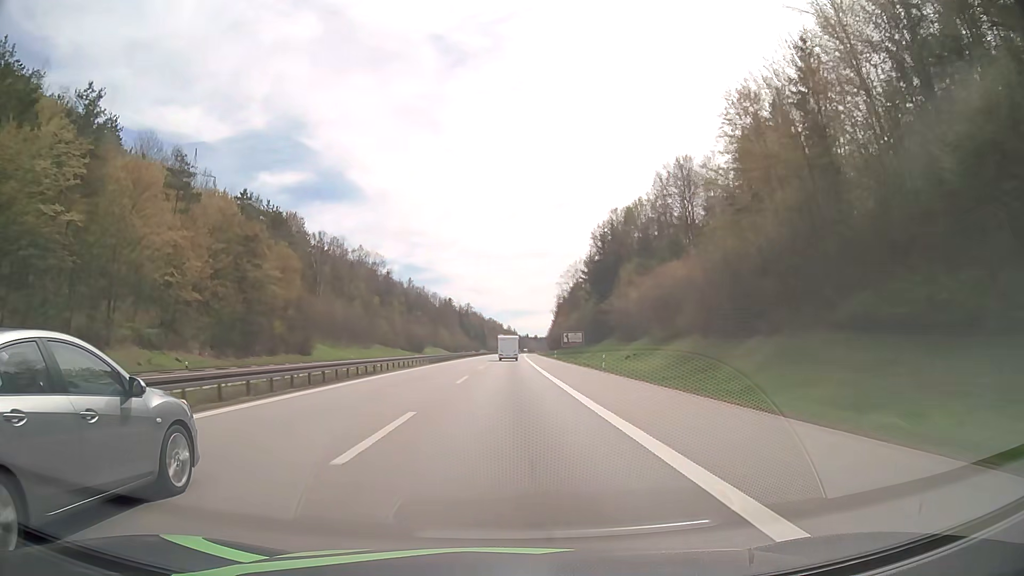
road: motorway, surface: asphalt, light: Day
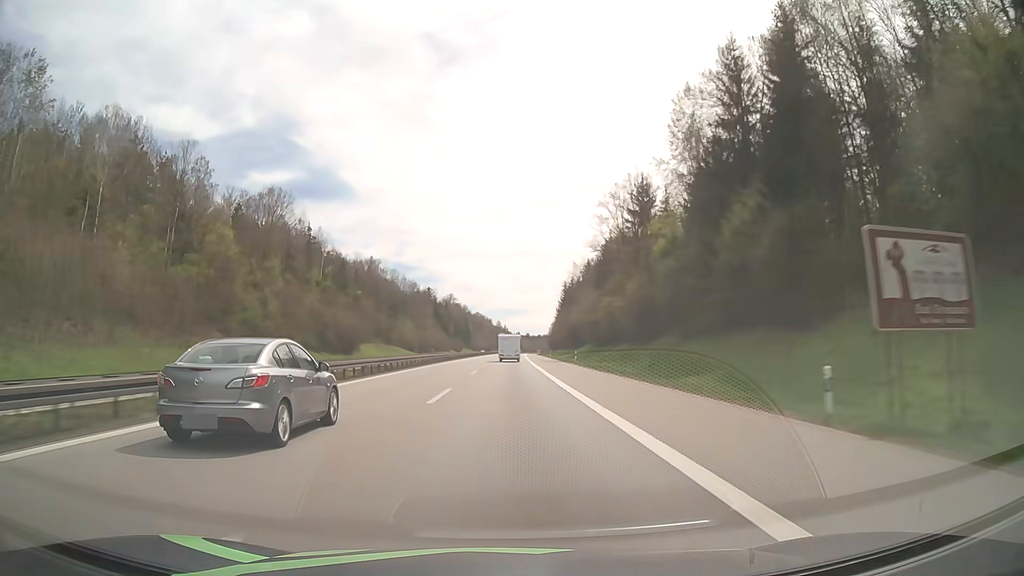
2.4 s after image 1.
(+0.5, +81.2) m; +1°
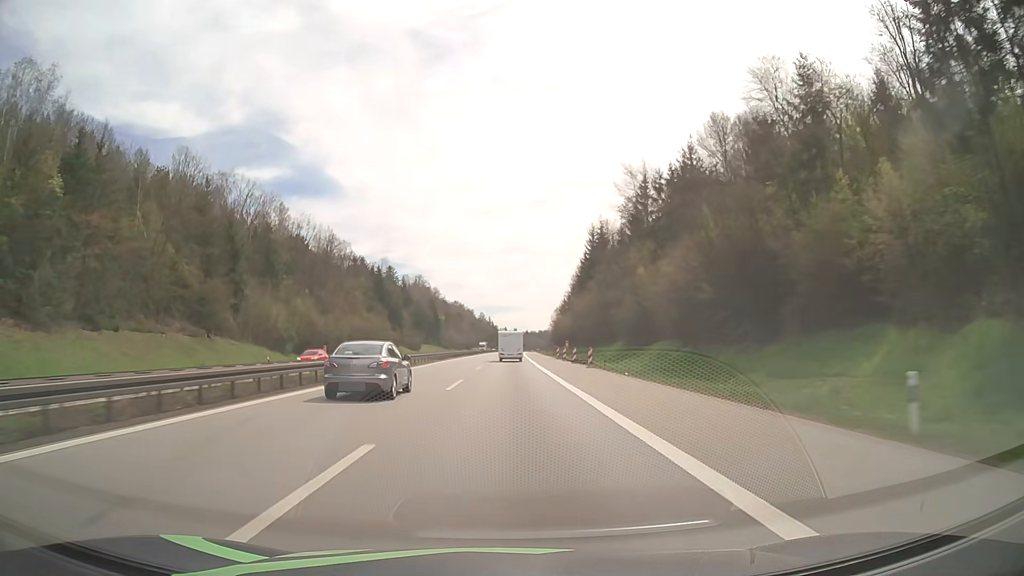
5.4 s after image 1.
(+1.0, +102.4) m; +1°
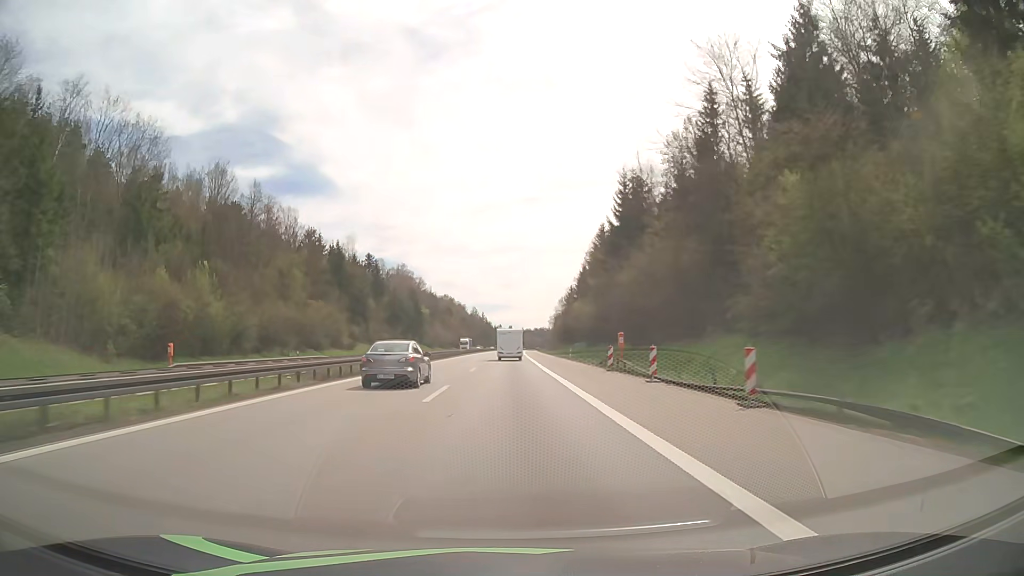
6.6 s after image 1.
(+0.2, +40.6) m; 0°
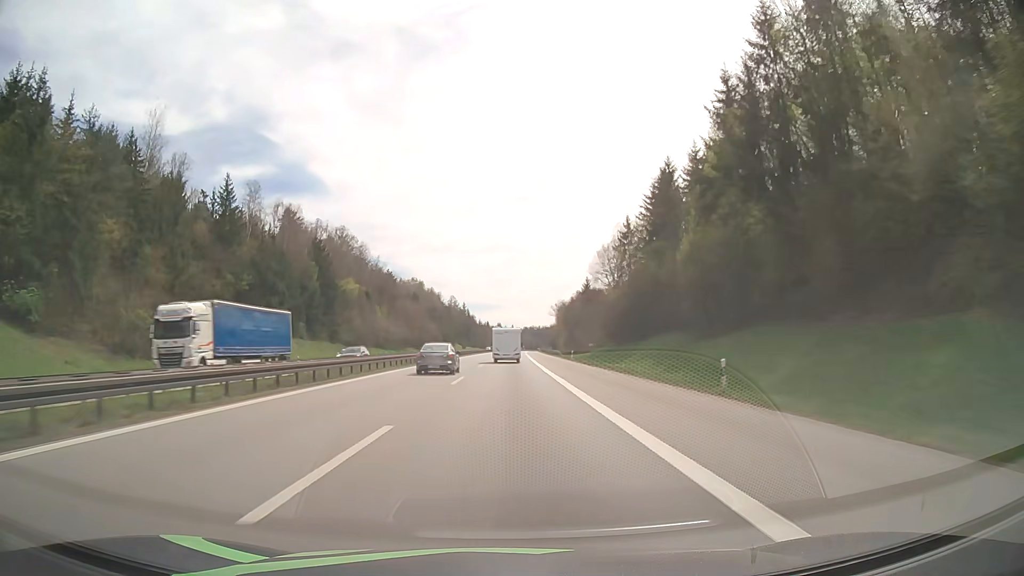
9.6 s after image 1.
(+0.8, +100.3) m; +1°
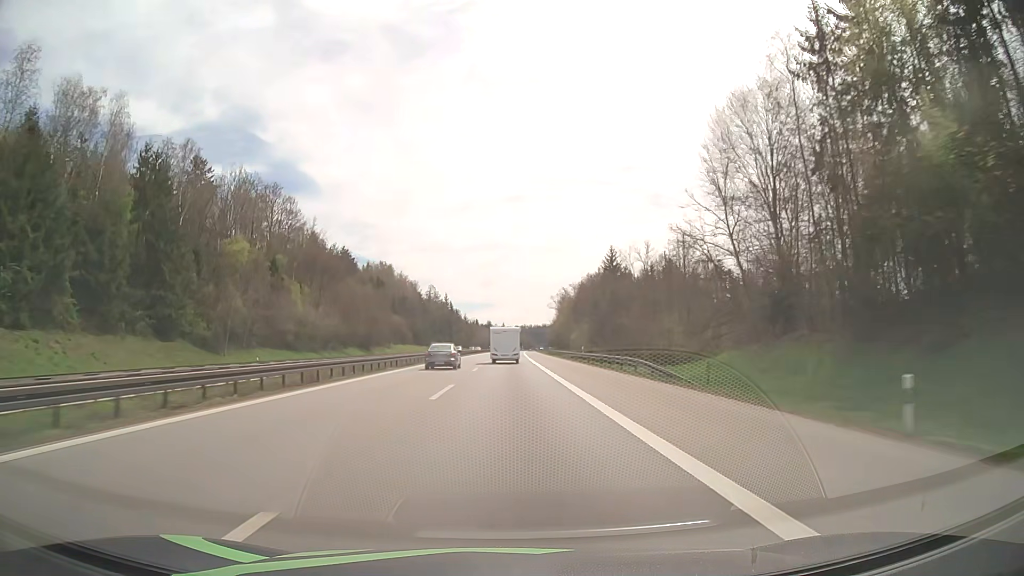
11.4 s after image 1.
(+0.4, +59.4) m; +1°
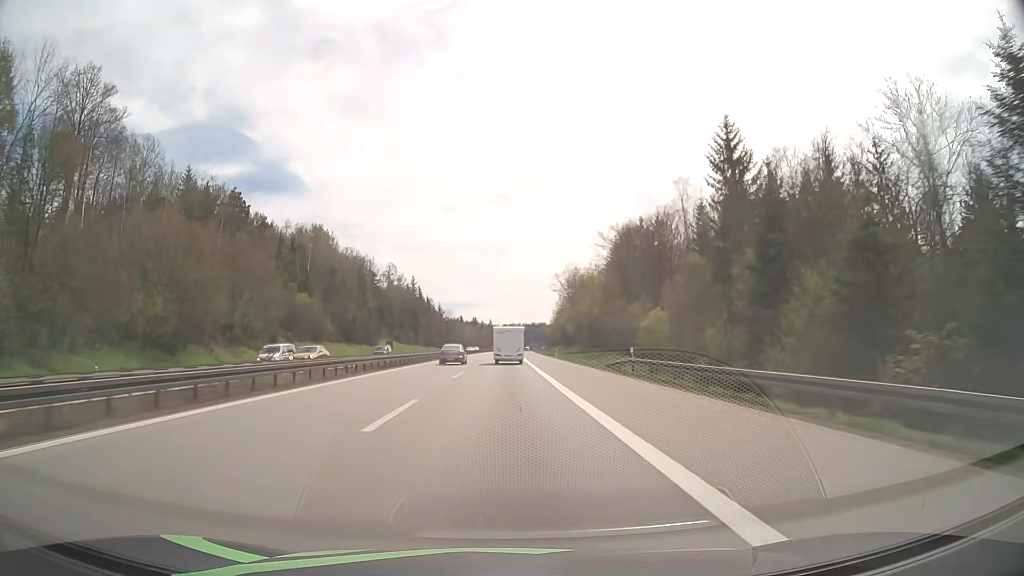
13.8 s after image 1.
(+0.8, +77.8) m; +1°
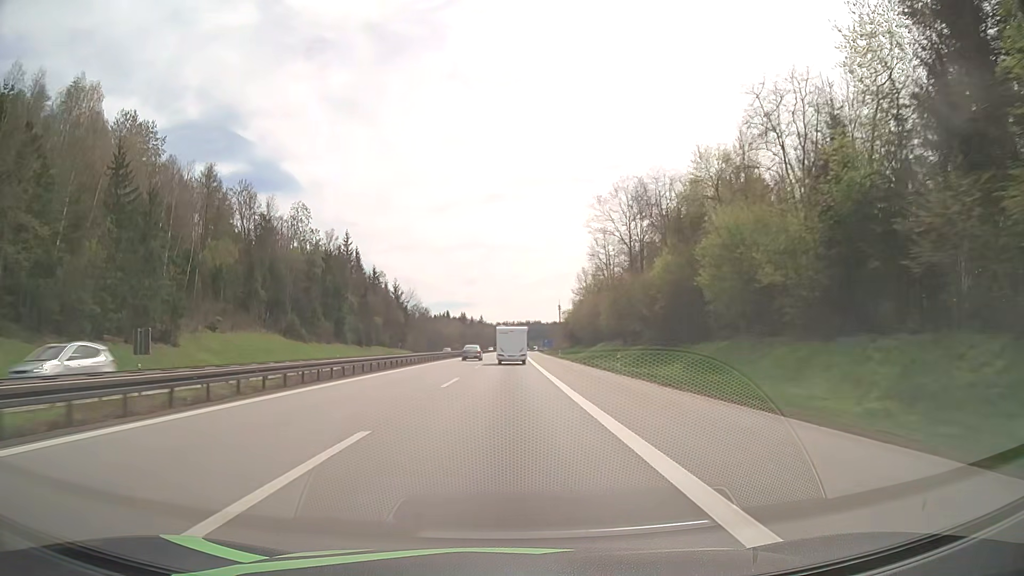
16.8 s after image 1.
(+0.6, +95.4) m; +1°
(0, +10) (0, +20) (0, +30) (0, +40) (0, +50) (0, +60) (0, +70) (+1, +80) (+1, +90) (+1, +100) m
